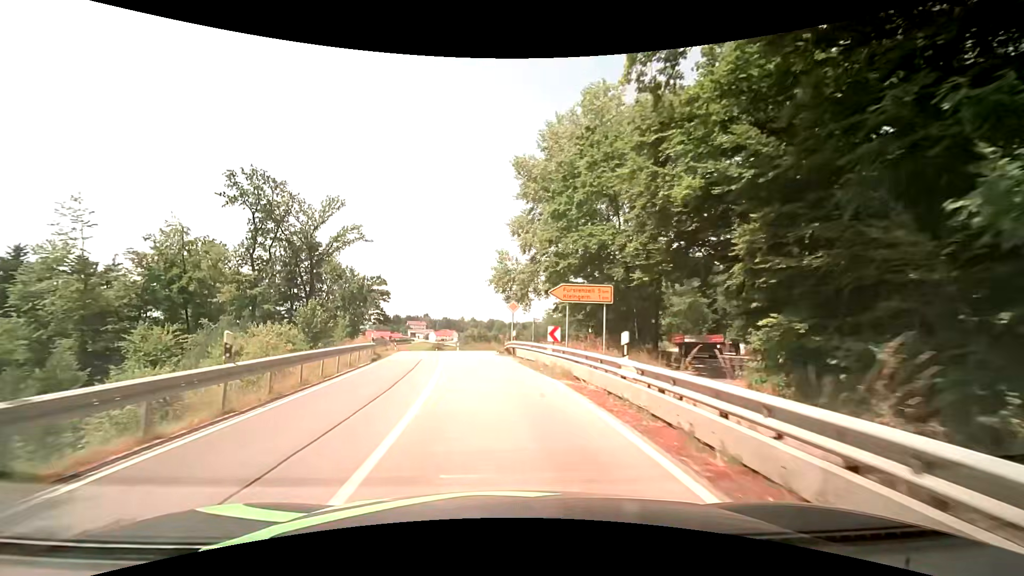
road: secondary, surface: asphalt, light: Day
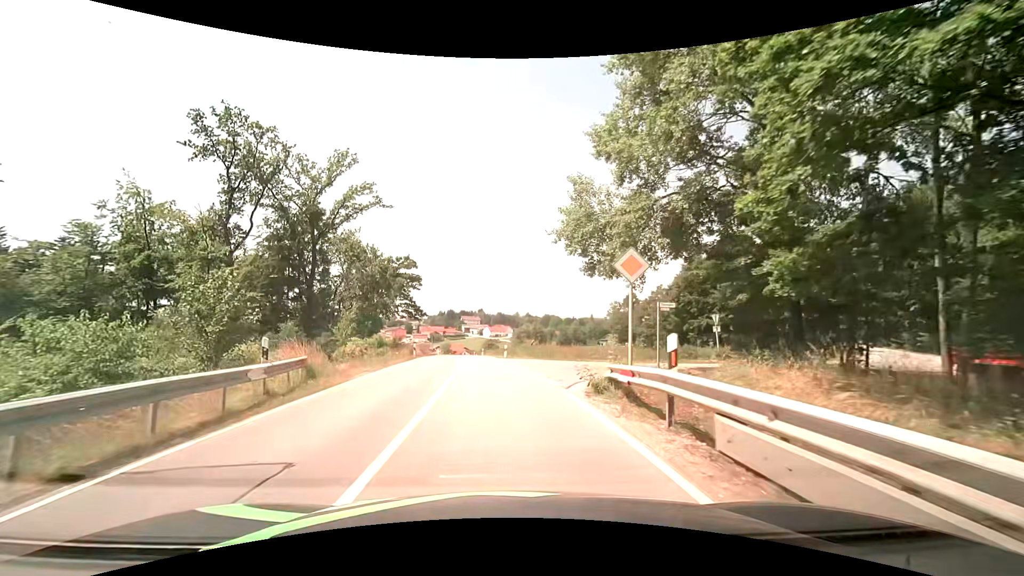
(-1.0, +18.0) m; -6°
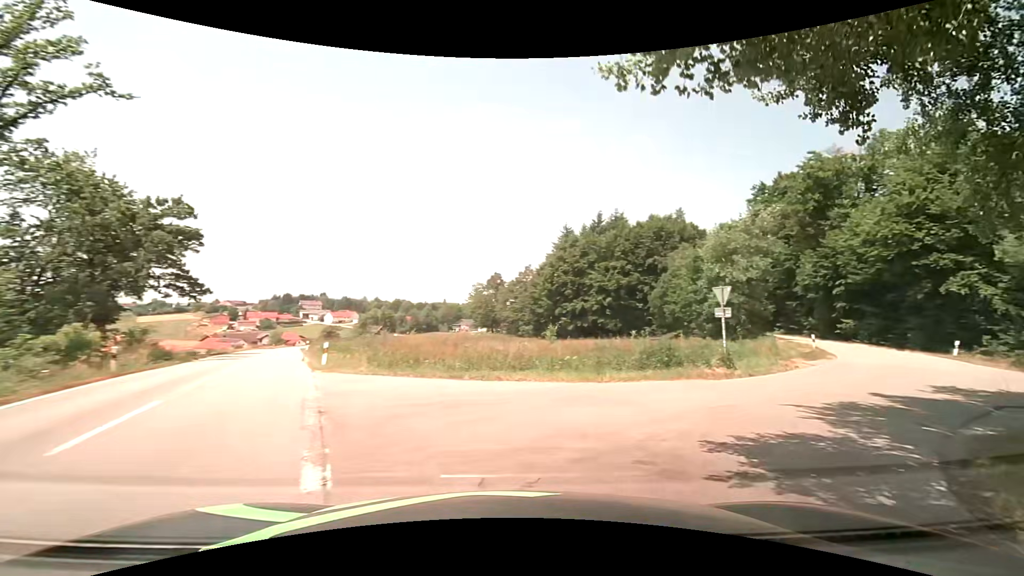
(+0.2, +16.9) m; +16°
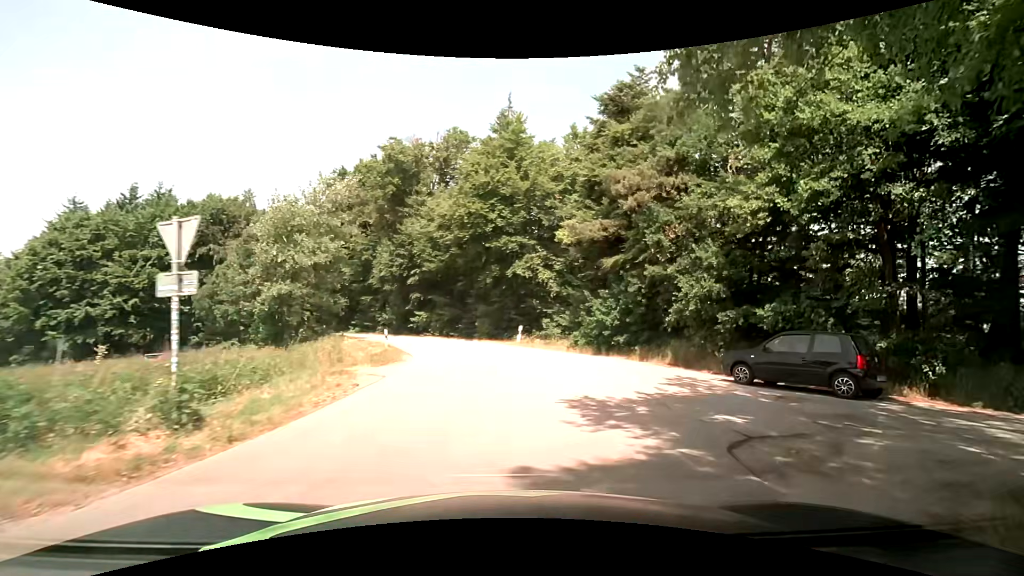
(+4.8, +10.3) m; +45°
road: unclassified
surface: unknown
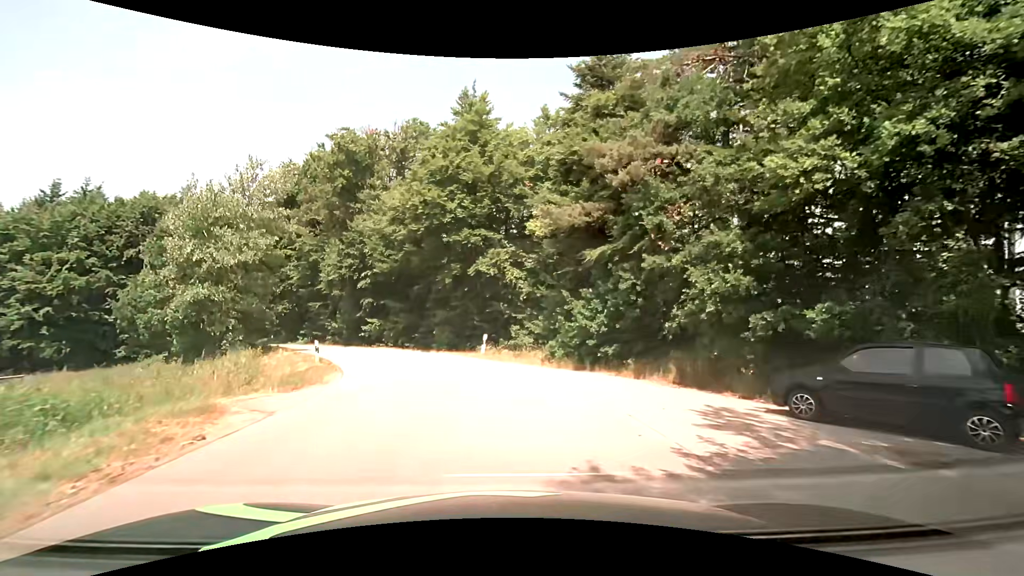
(+0.2, +4.5) m; +3°
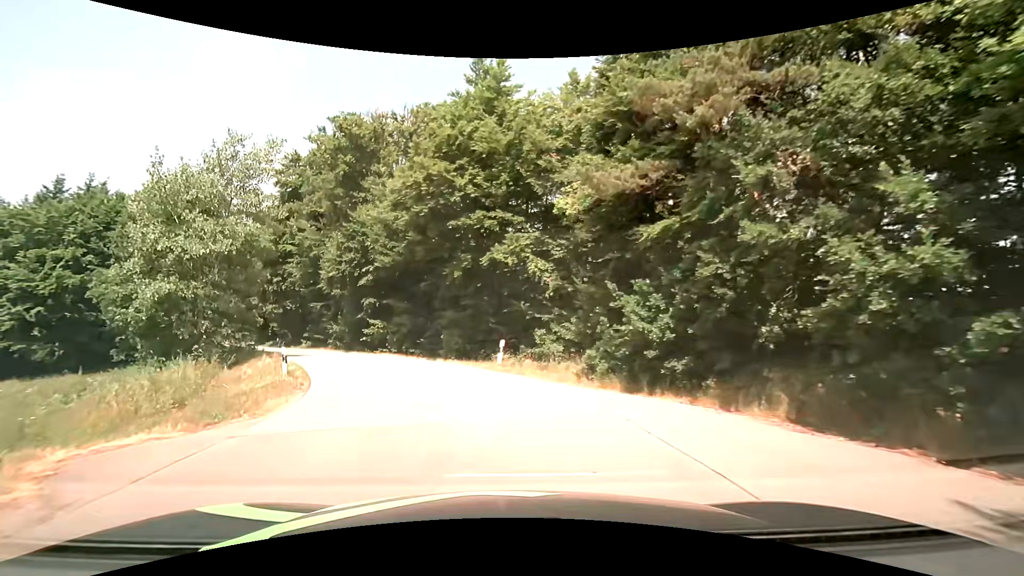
(-0.1, +4.9) m; -3°
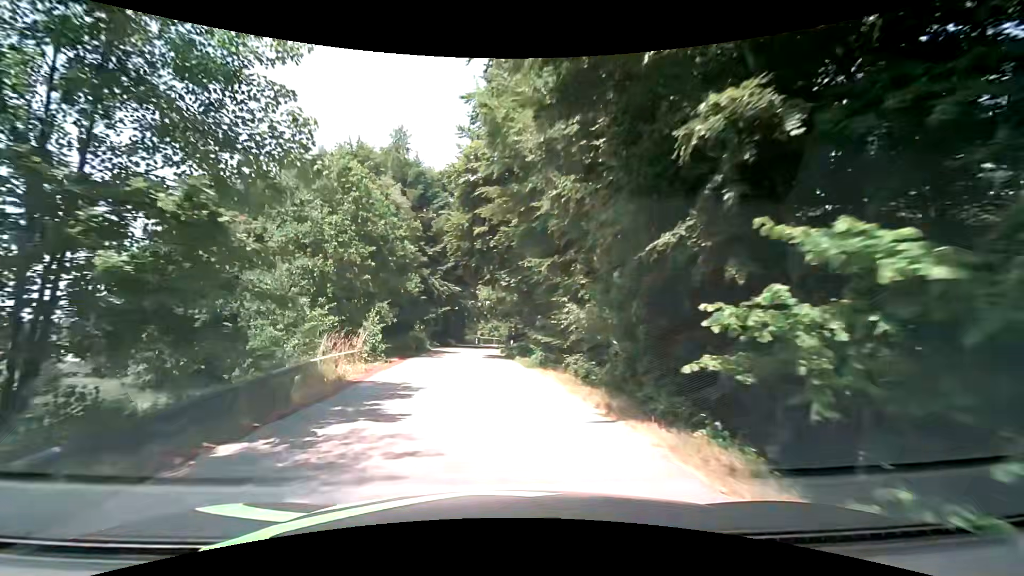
(-7.2, +28.3) m; -29°
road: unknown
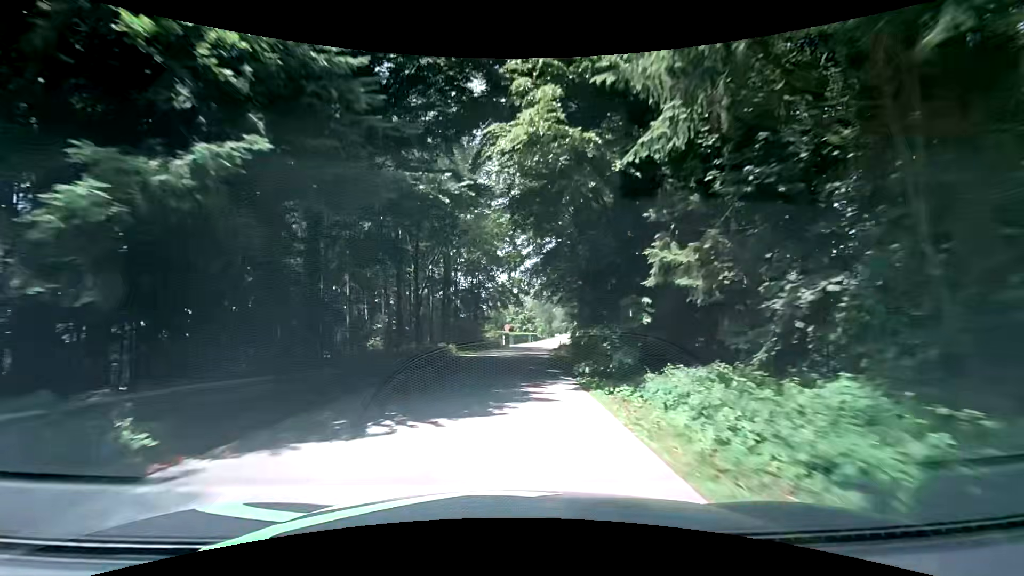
(-2.4, +39.8) m; -4°
(0, +10) (0, +20) (+1, +30) (+2, +40) (+3, +50) (+4, +60) (+5, +70) (+7, +80) (+8, +90) (+10, +99) m
